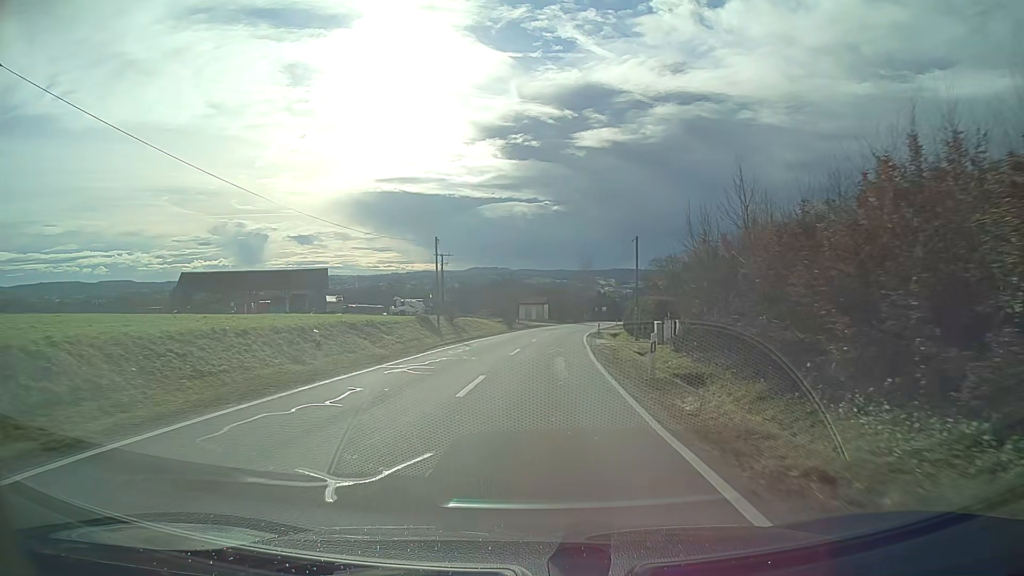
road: tertiary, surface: asphalt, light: Day
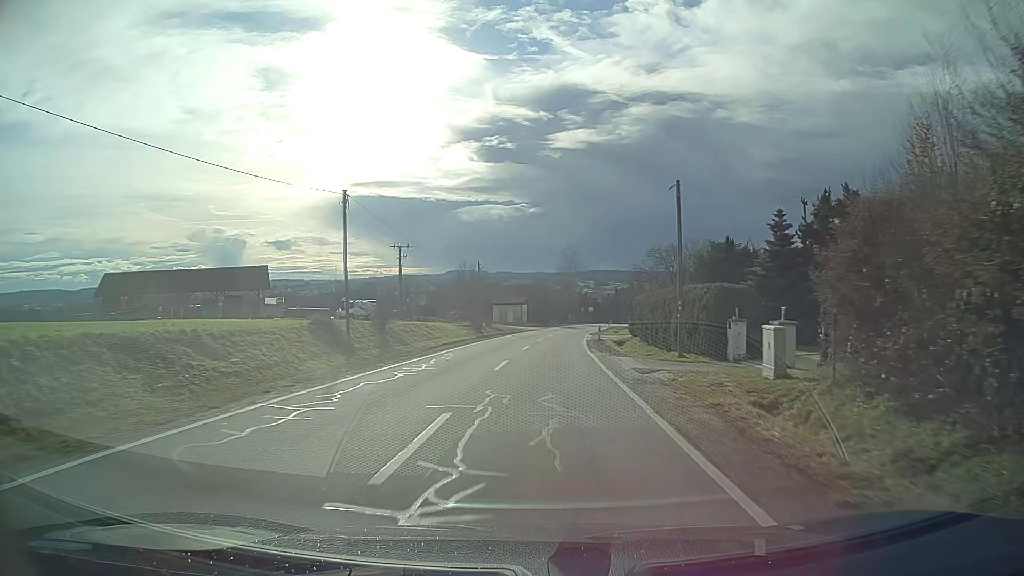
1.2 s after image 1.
(+0.3, +18.3) m; +2°
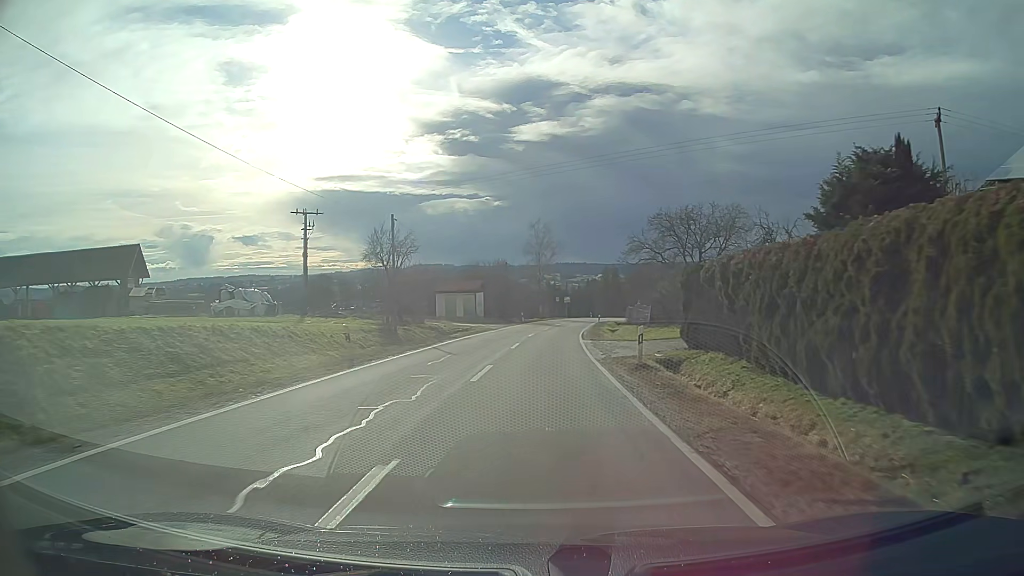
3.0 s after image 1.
(+0.7, +27.5) m; +3°
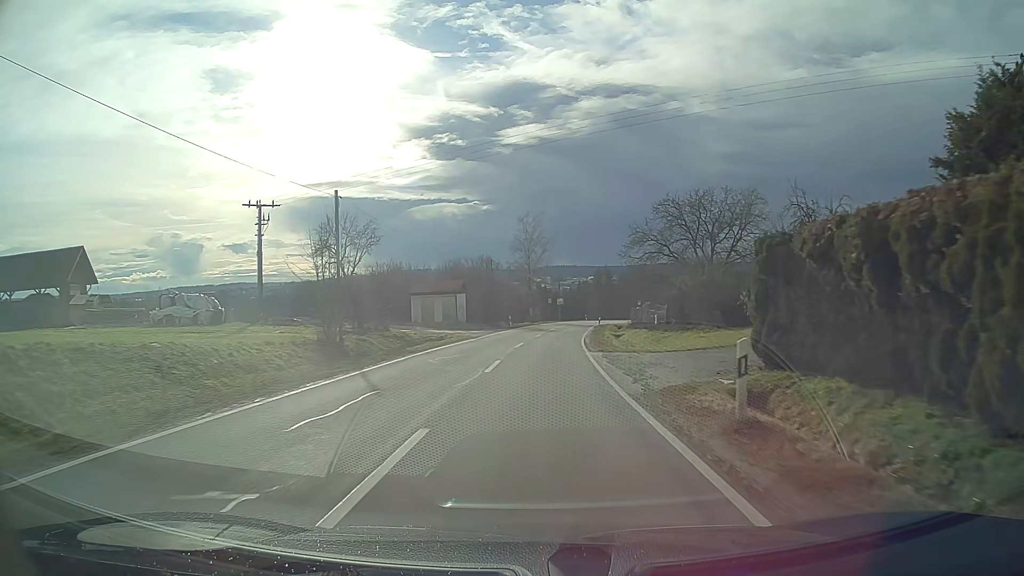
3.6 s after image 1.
(+0.1, +9.2) m; +1°
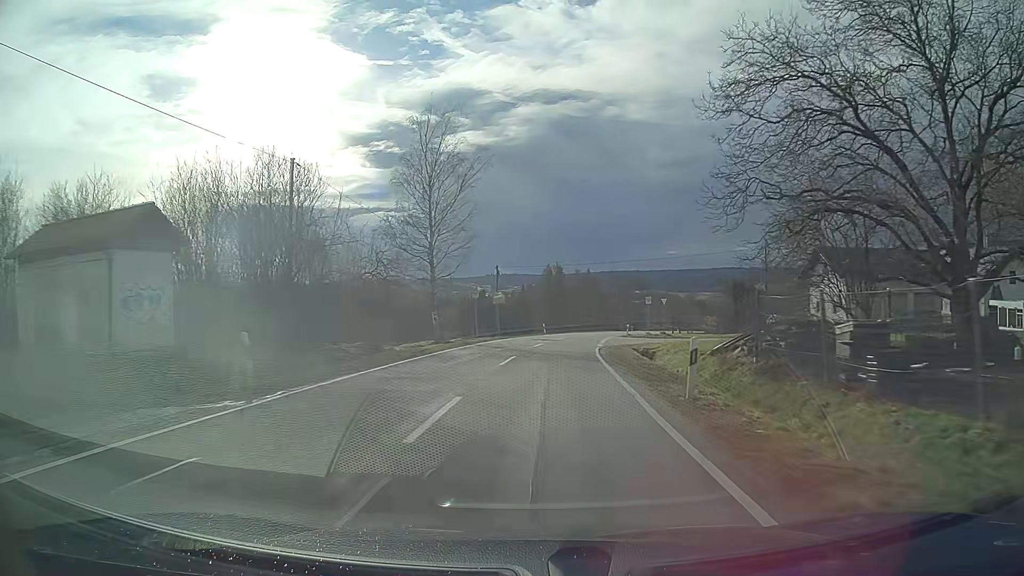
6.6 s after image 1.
(+1.9, +45.9) m; +5°
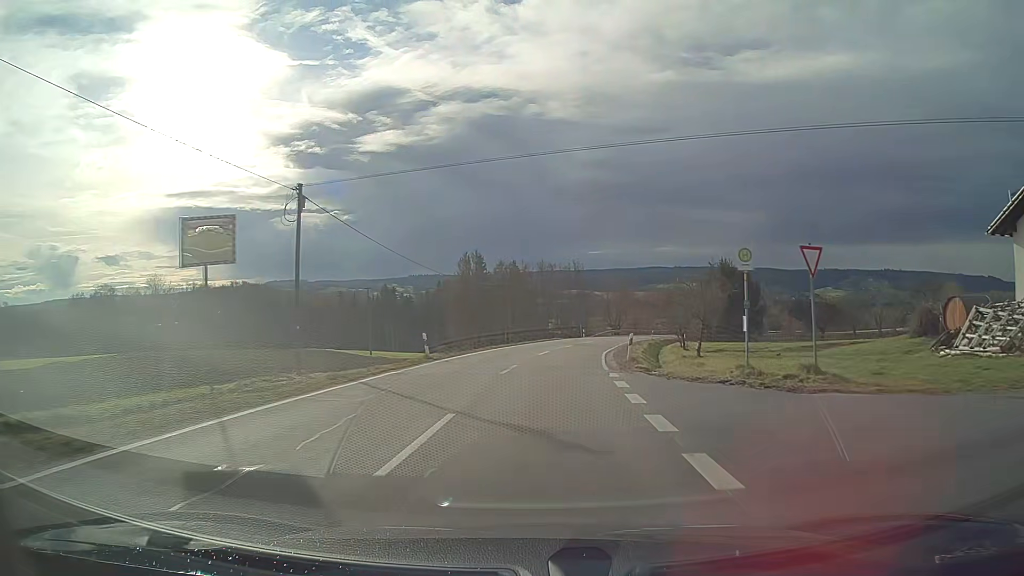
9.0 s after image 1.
(+1.9, +36.4) m; +6°
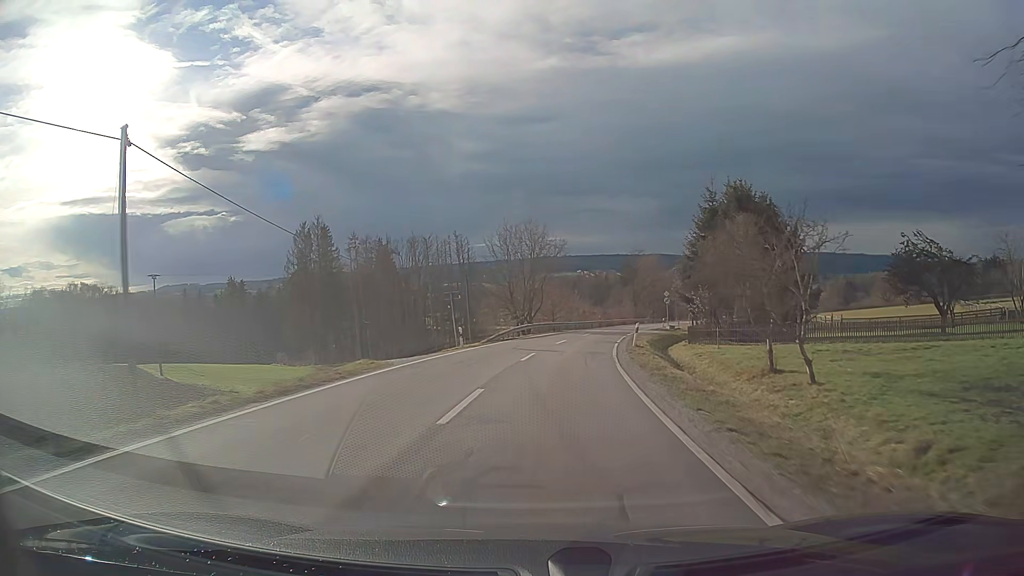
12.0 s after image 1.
(+3.8, +45.6) m; +10°
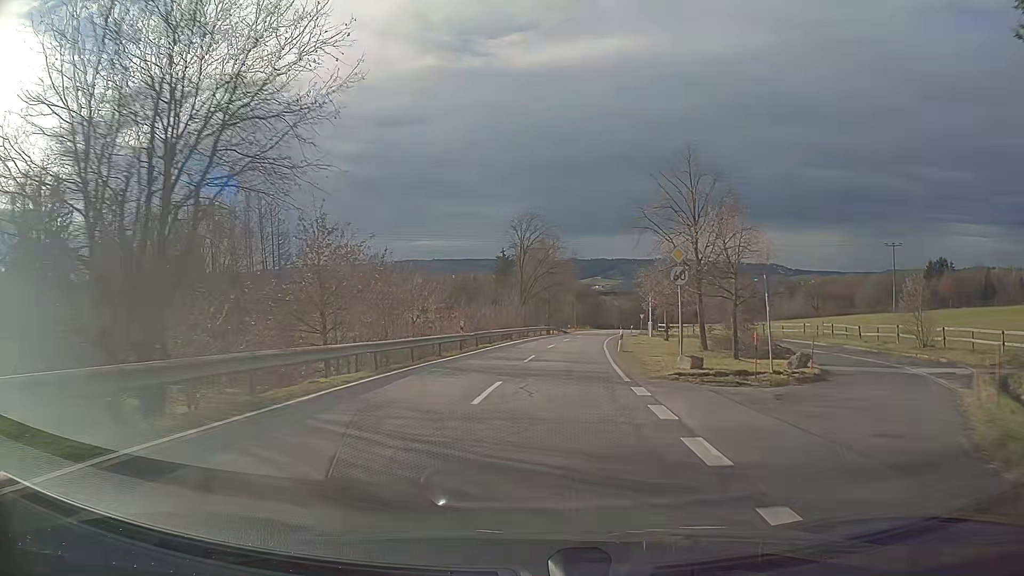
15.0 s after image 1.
(+4.3, +45.5) m; +11°
